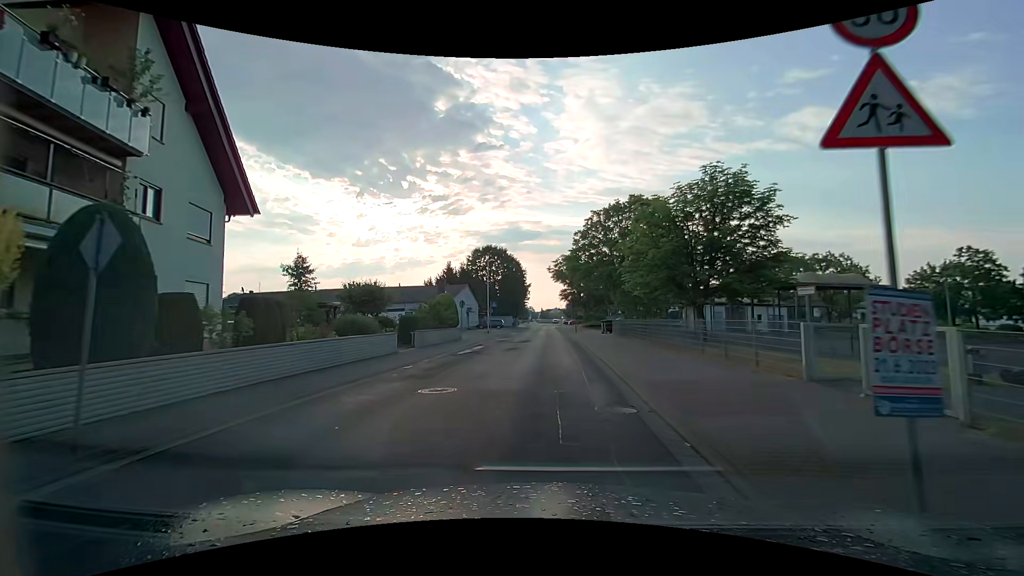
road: unclassified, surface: asphalt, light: Day
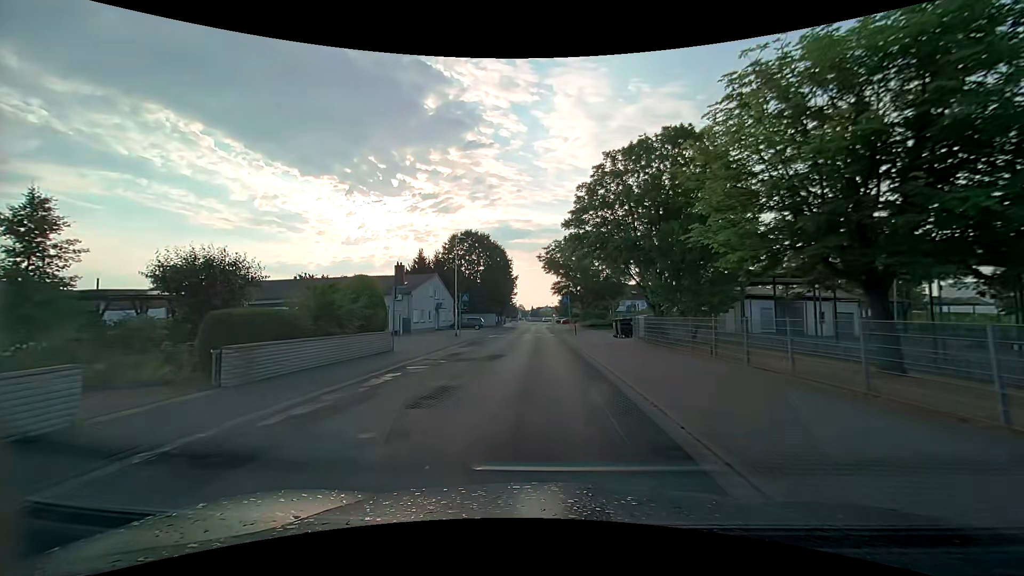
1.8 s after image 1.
(+0.1, +14.8) m; 0°
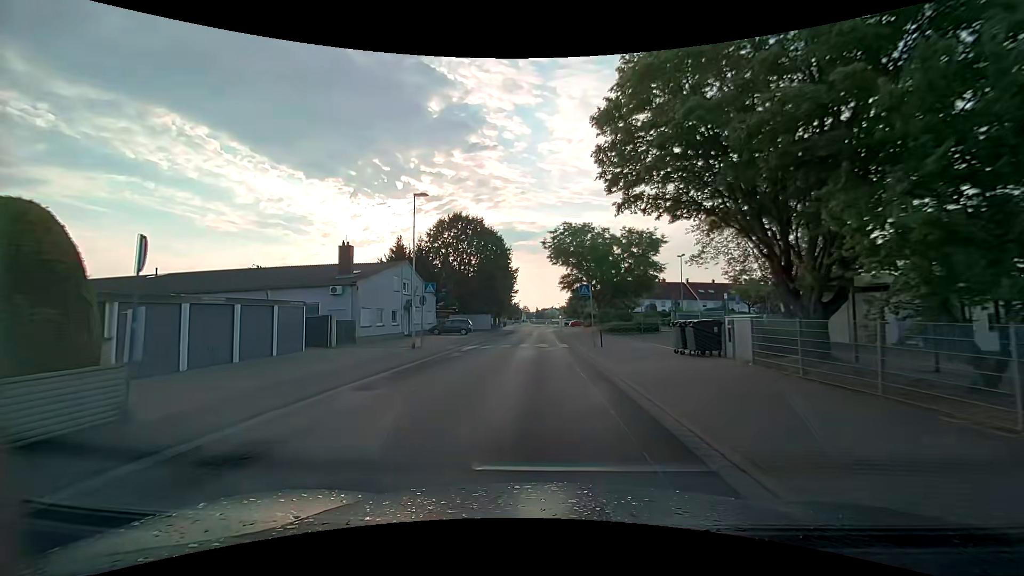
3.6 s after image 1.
(0.0, +14.9) m; 0°
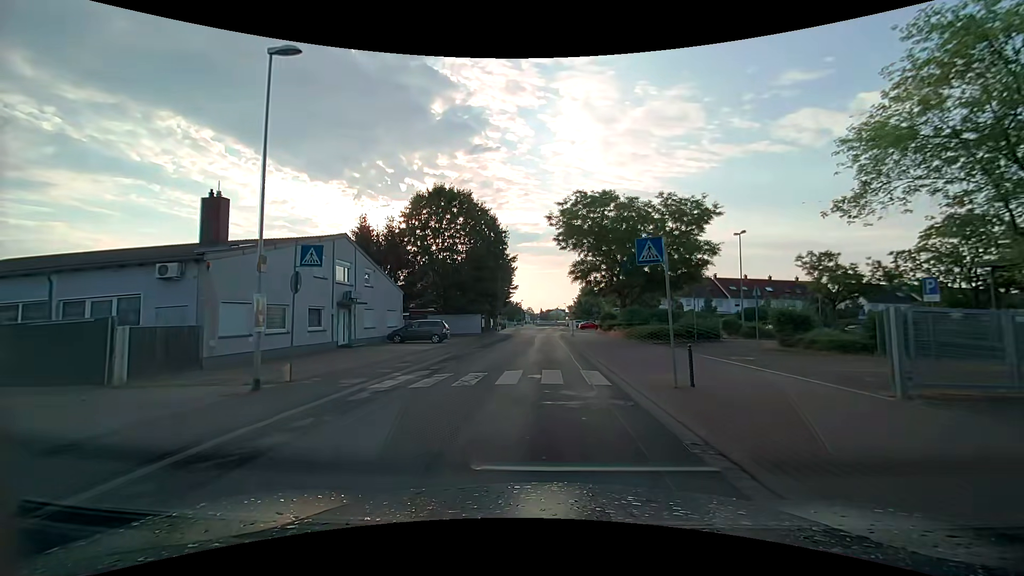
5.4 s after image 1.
(-0.2, +14.8) m; 0°
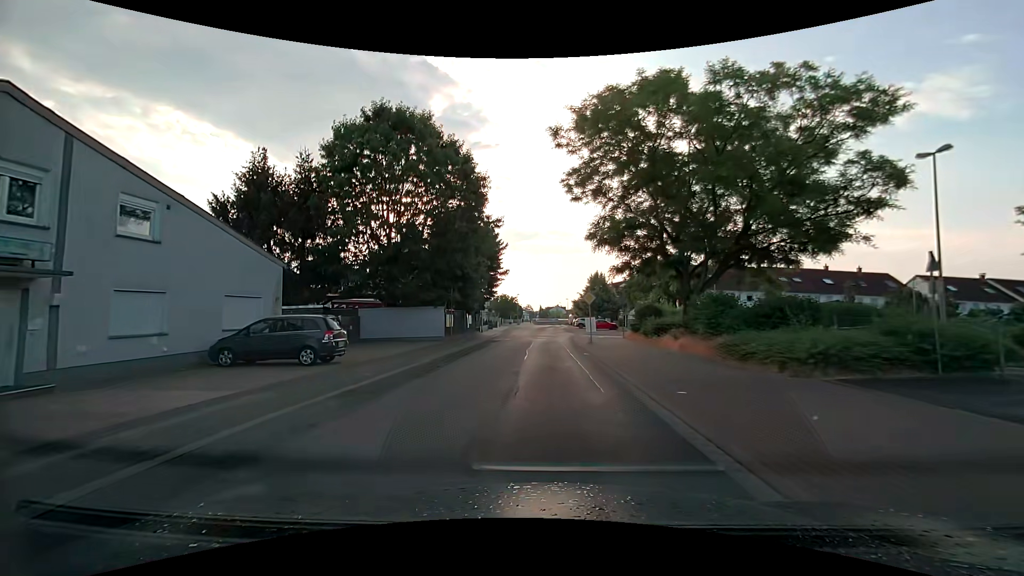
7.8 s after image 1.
(-0.2, +19.1) m; 0°
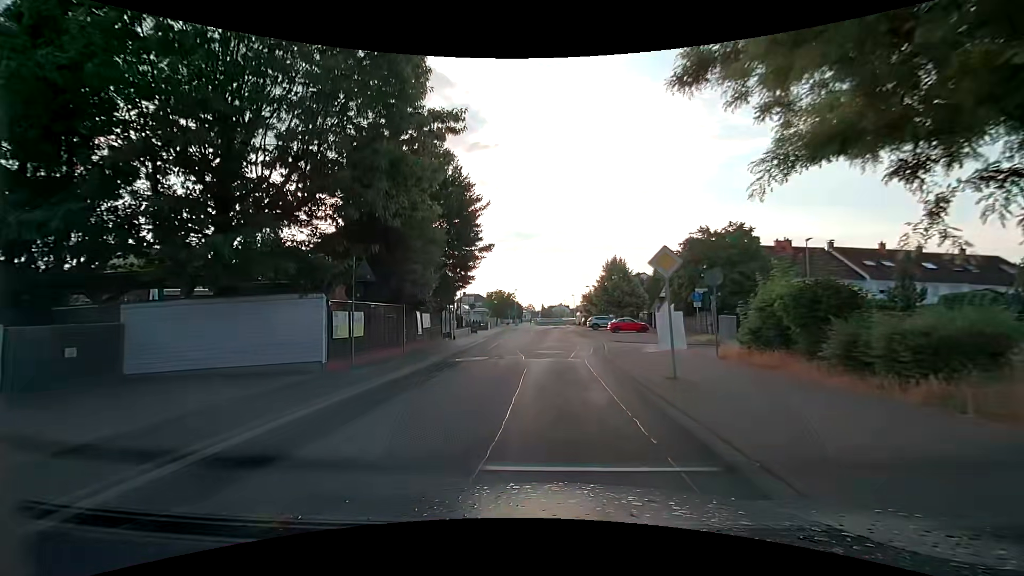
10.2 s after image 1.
(-0.2, +18.4) m; -2°
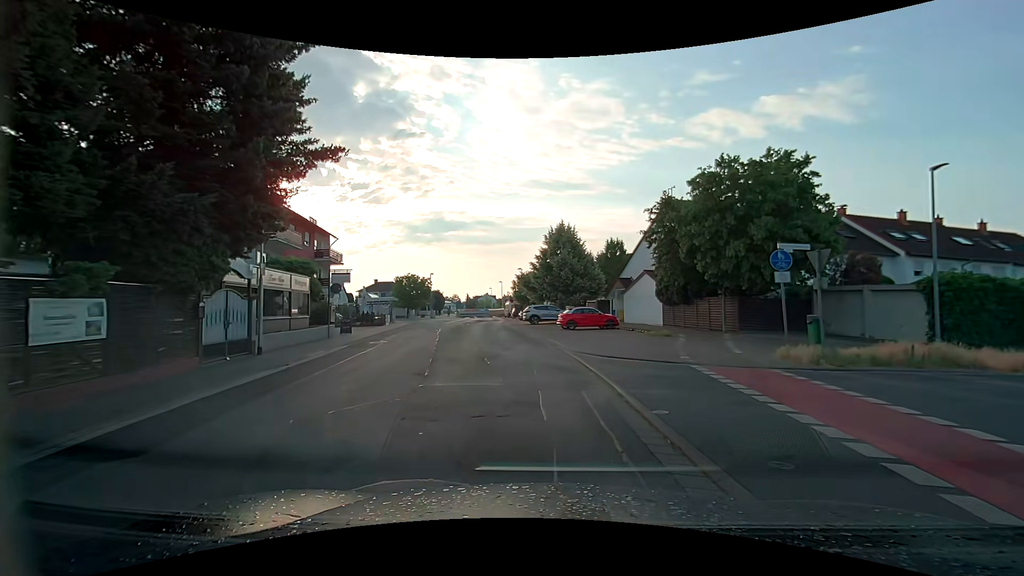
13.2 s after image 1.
(+0.7, +17.8) m; +10°
